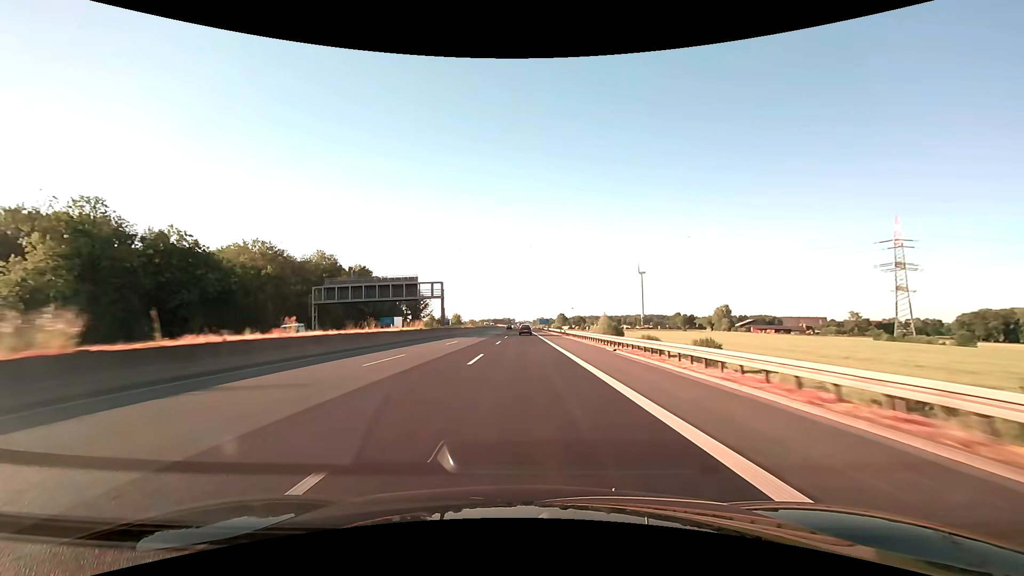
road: motorway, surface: asphalt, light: Day
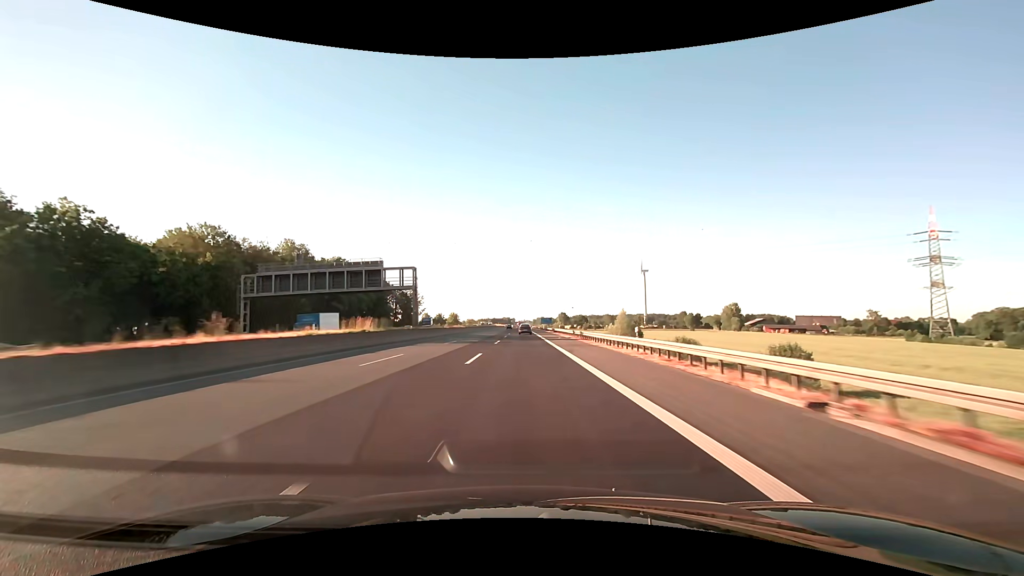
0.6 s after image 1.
(0.0, +18.8) m; 0°
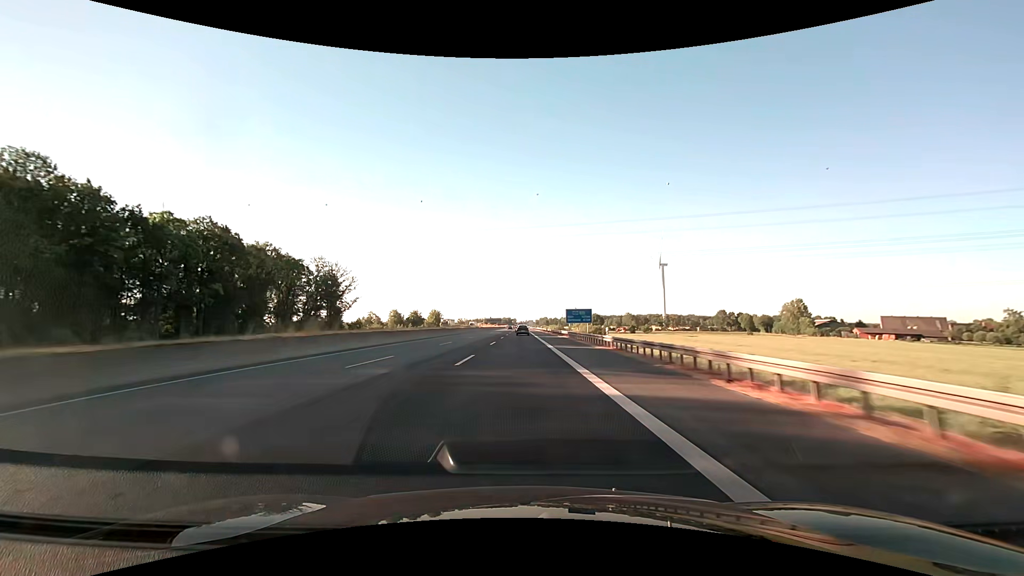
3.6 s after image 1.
(-0.2, +93.4) m; 0°
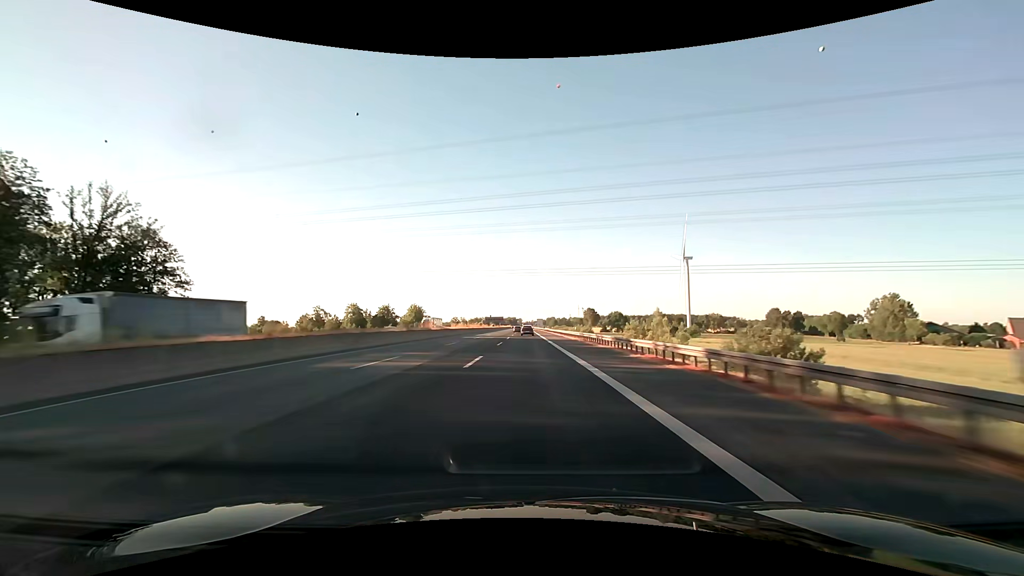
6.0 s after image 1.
(-0.6, +75.1) m; -1°
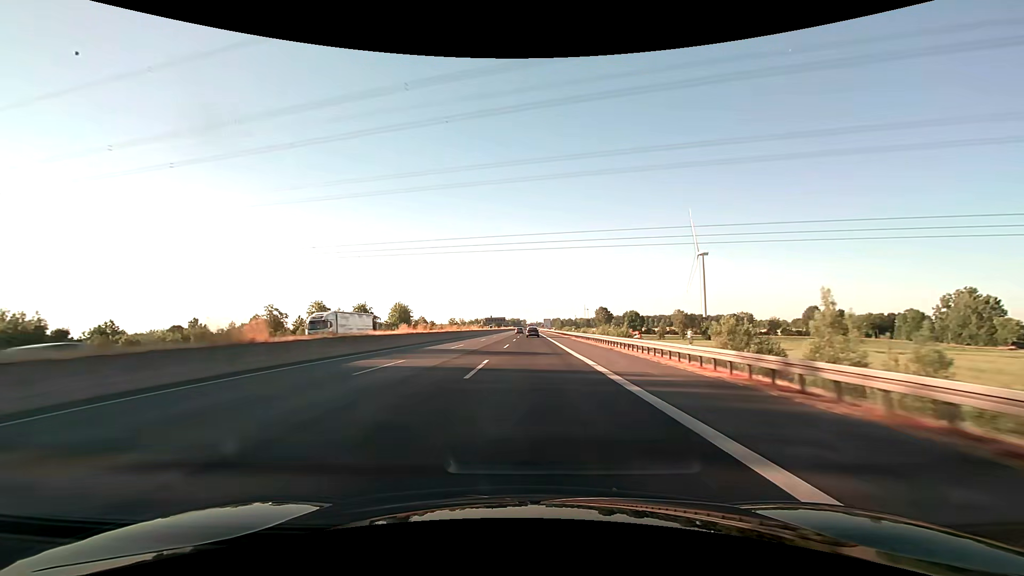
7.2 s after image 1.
(-0.1, +38.2) m; 0°
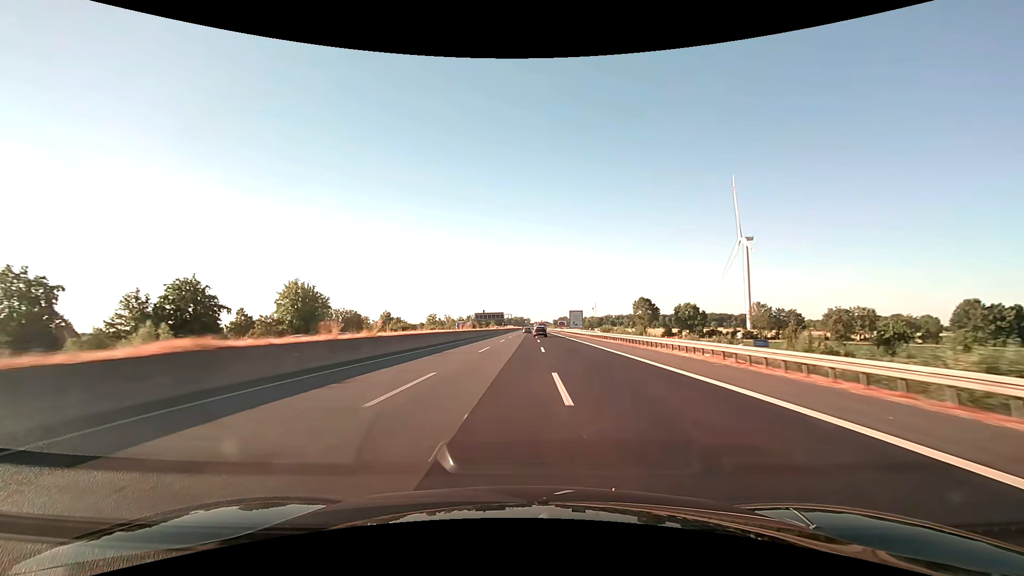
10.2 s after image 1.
(-1.4, +99.1) m; -1°
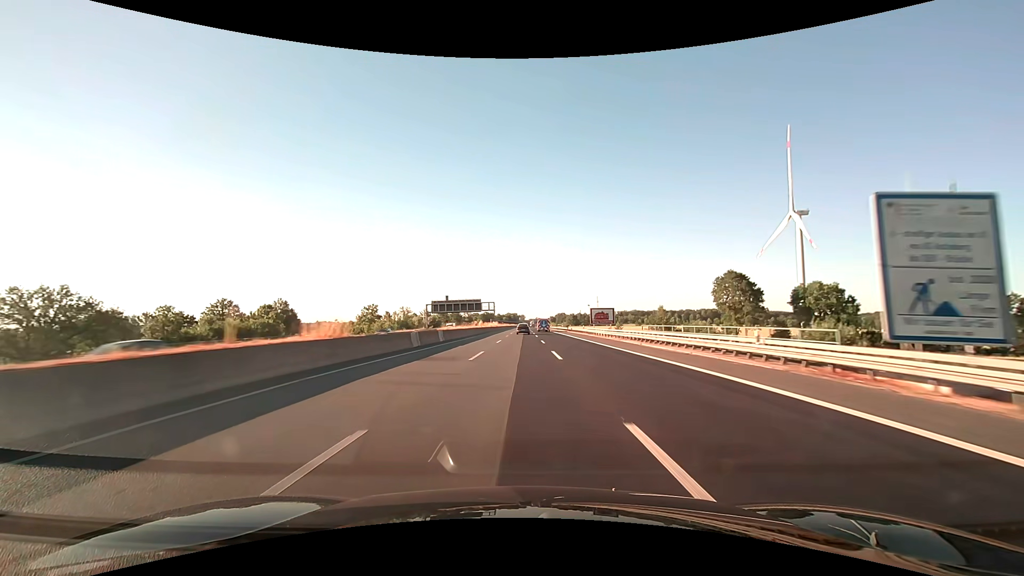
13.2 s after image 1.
(+0.7, +100.9) m; +1°
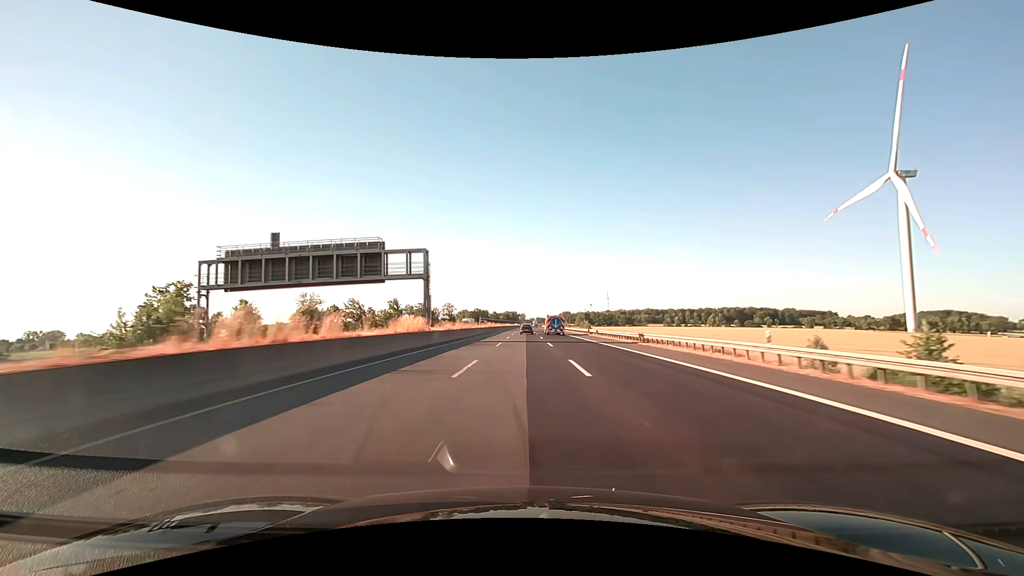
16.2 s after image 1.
(-0.1, +99.0) m; 0°
(0, +10) (0, +20) (0, +30) (0, +40) (0, +50) (0, +60) (0, +70) (0, +80) (0, +90) (0, +100) m
